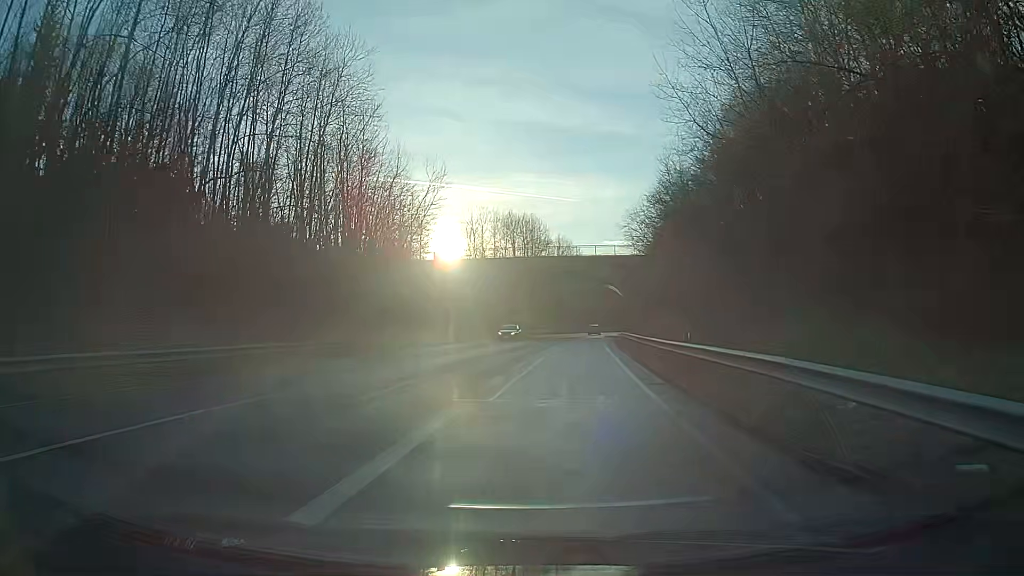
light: Day
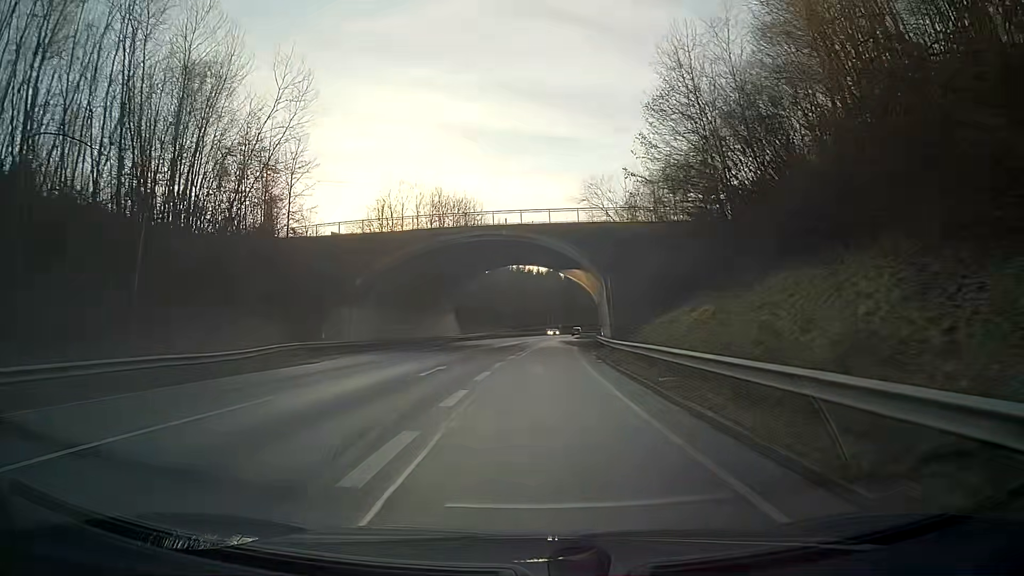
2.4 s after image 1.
(+1.6, +27.3) m; +5°
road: primary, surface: asphalt
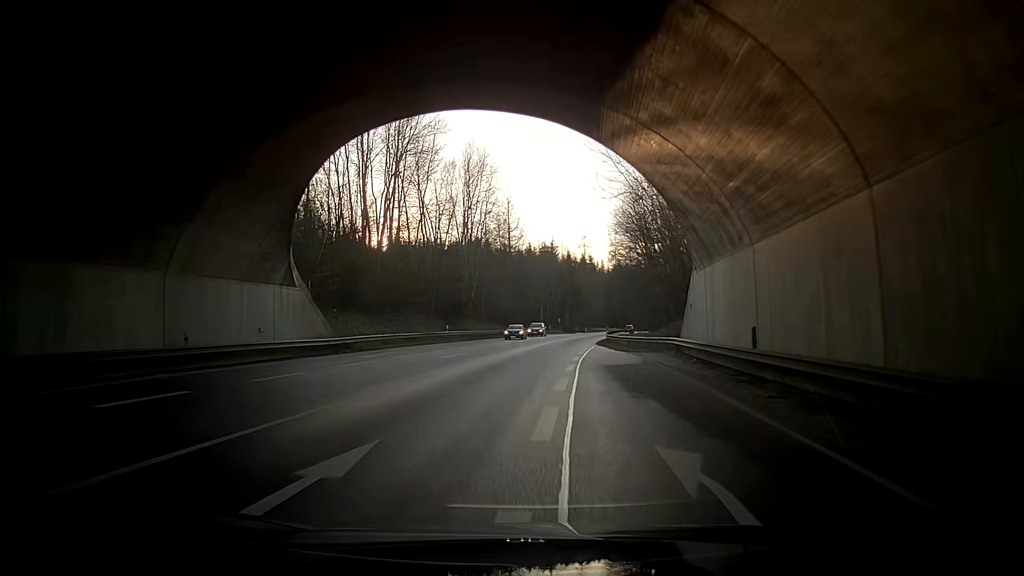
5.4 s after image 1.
(+0.3, +52.7) m; 0°
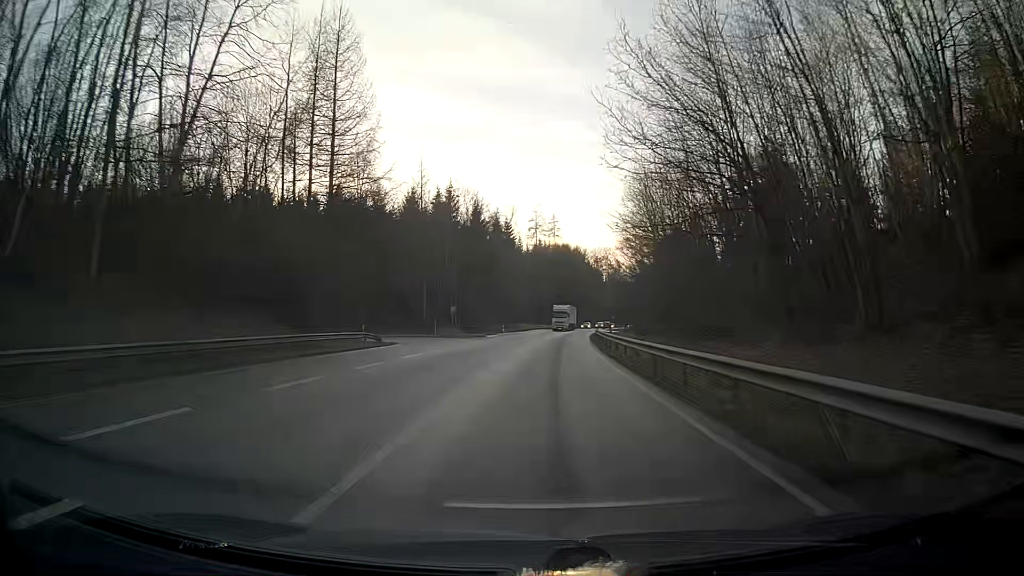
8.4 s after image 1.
(+4.6, +62.4) m; +8°
